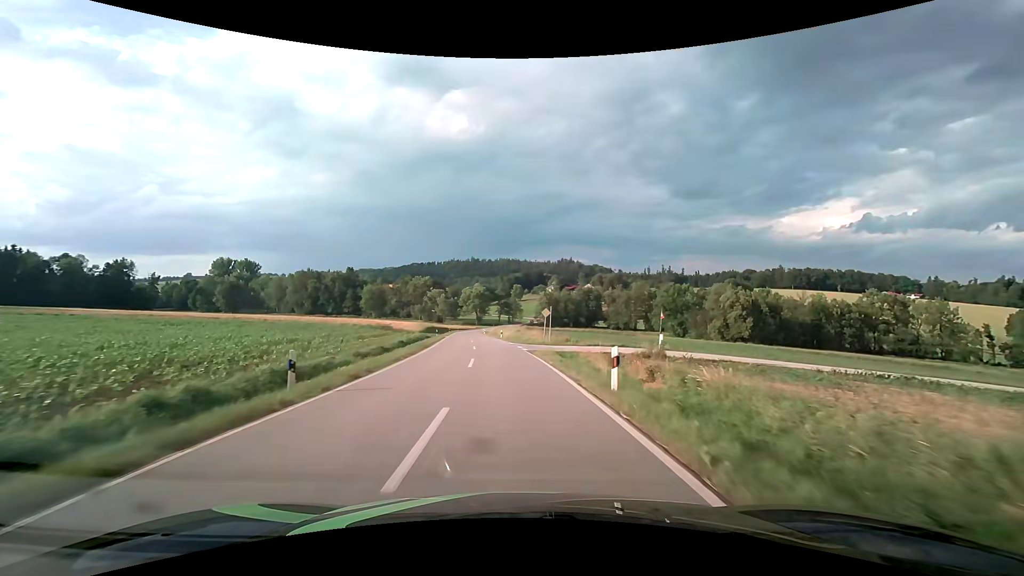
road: tertiary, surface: asphalt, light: Day
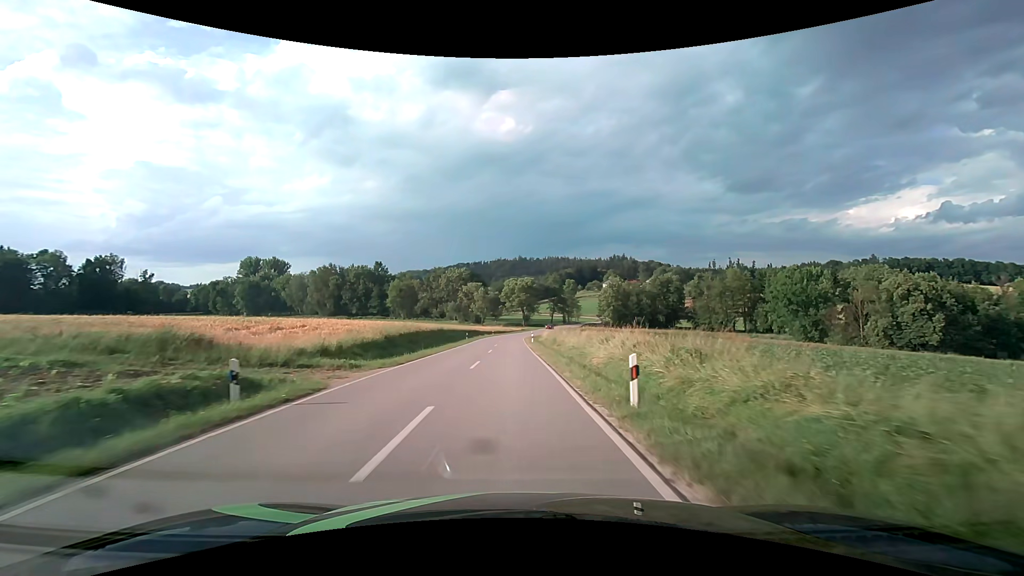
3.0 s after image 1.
(-2.3, +47.7) m; -5°
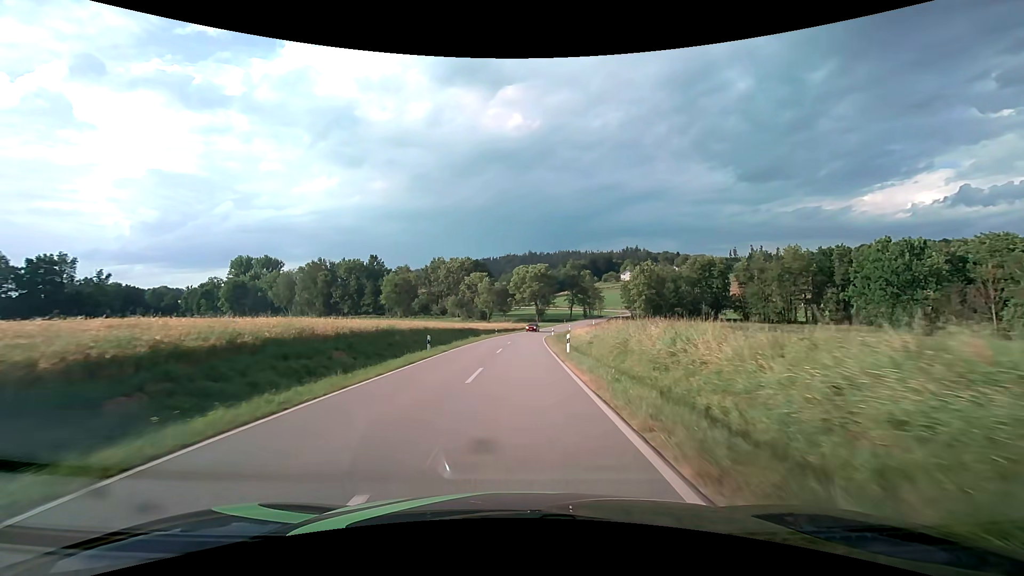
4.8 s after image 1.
(-0.4, +28.6) m; -1°
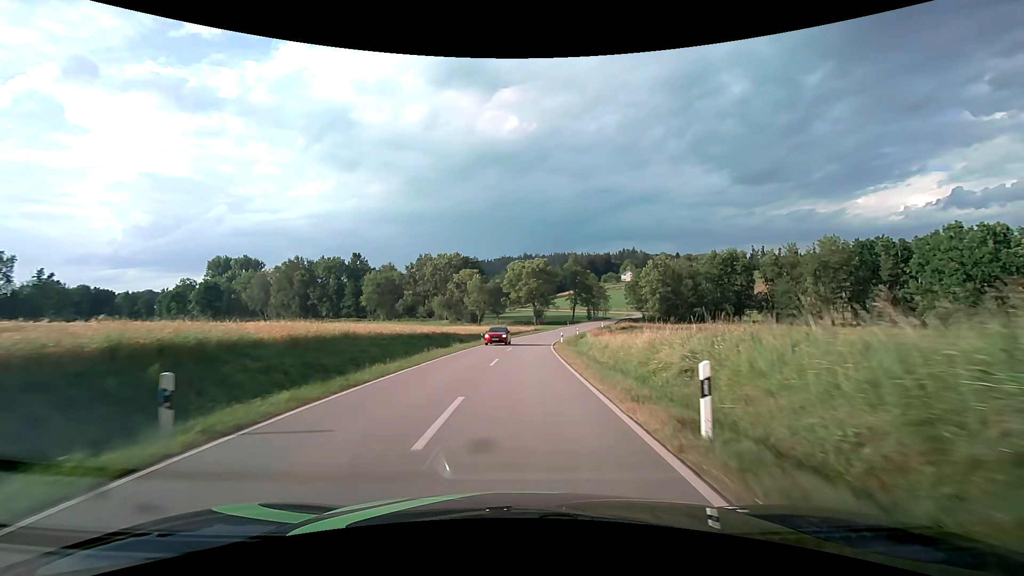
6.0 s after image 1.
(0.0, +18.8) m; +1°
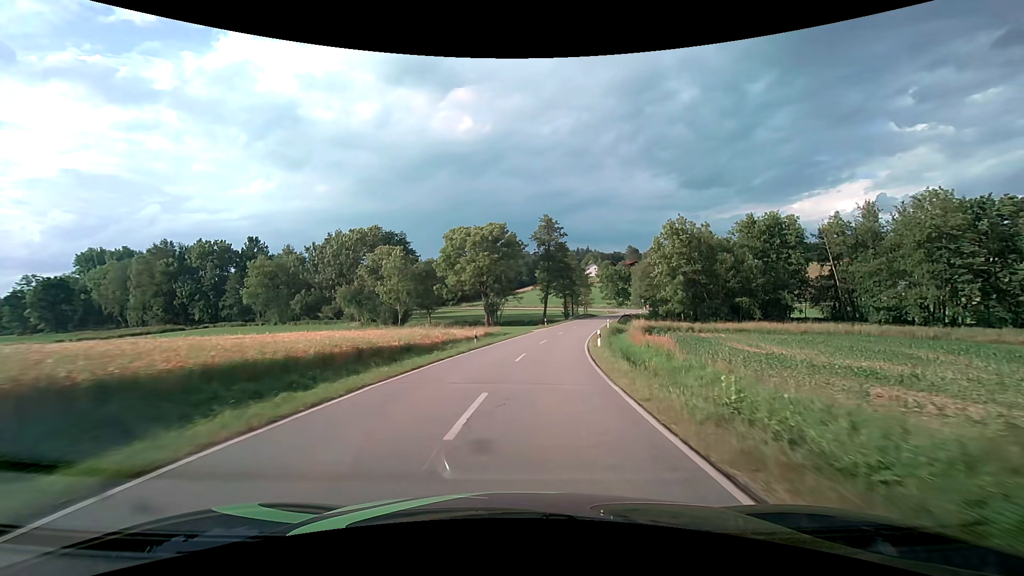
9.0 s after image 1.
(+1.4, +47.0) m; +5°
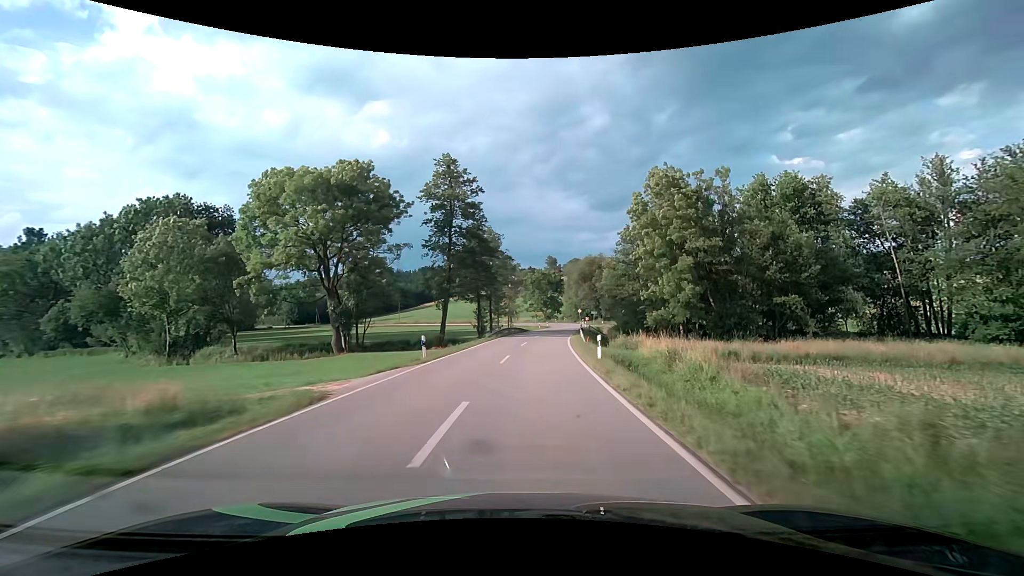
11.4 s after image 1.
(+3.3, +37.2) m; +10°
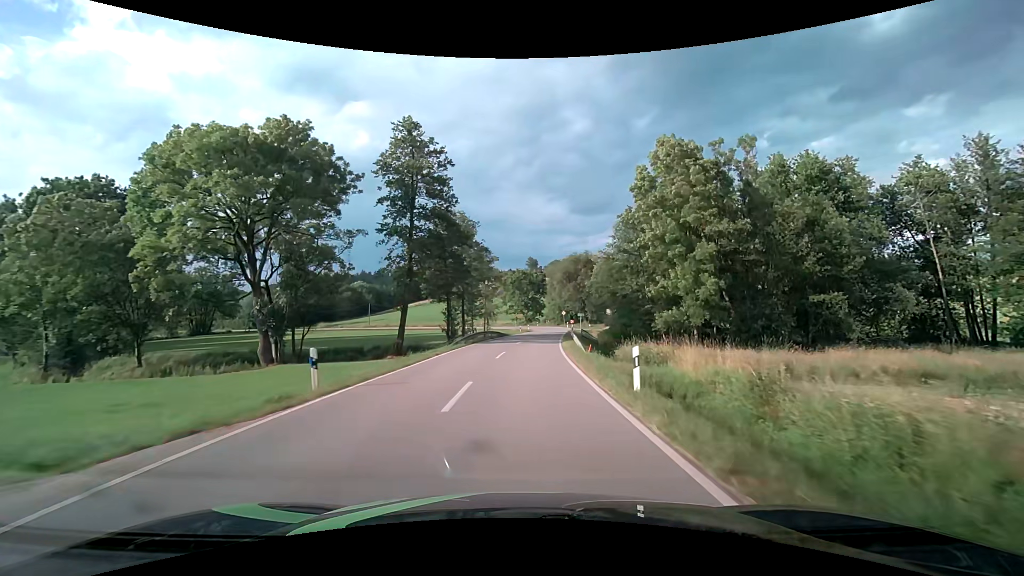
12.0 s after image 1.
(+0.2, +9.2) m; +2°
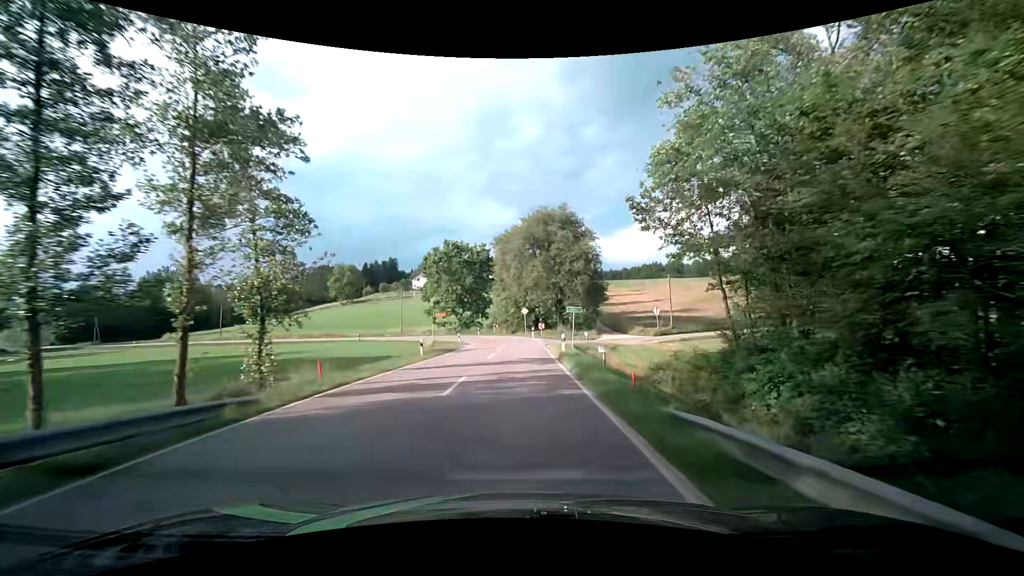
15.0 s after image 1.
(+2.5, +45.4) m; +6°
(0, +10) (0, +20) (0, +30) (0, +40) (0, +50) (-4, +59) (-10, +67) (-18, +73) (-27, +77) (-36, +81) m
